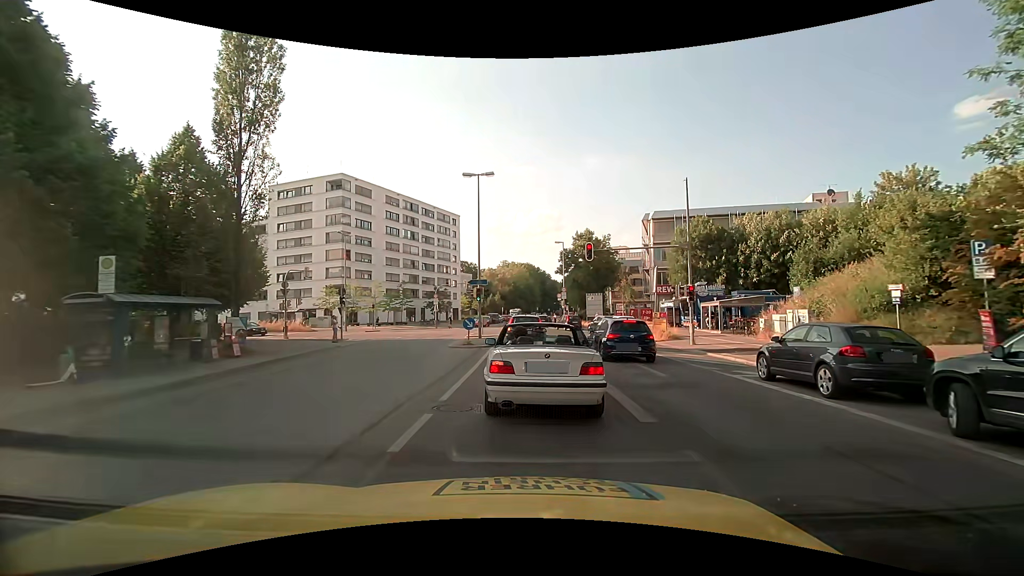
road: secondary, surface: asphalt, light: Day
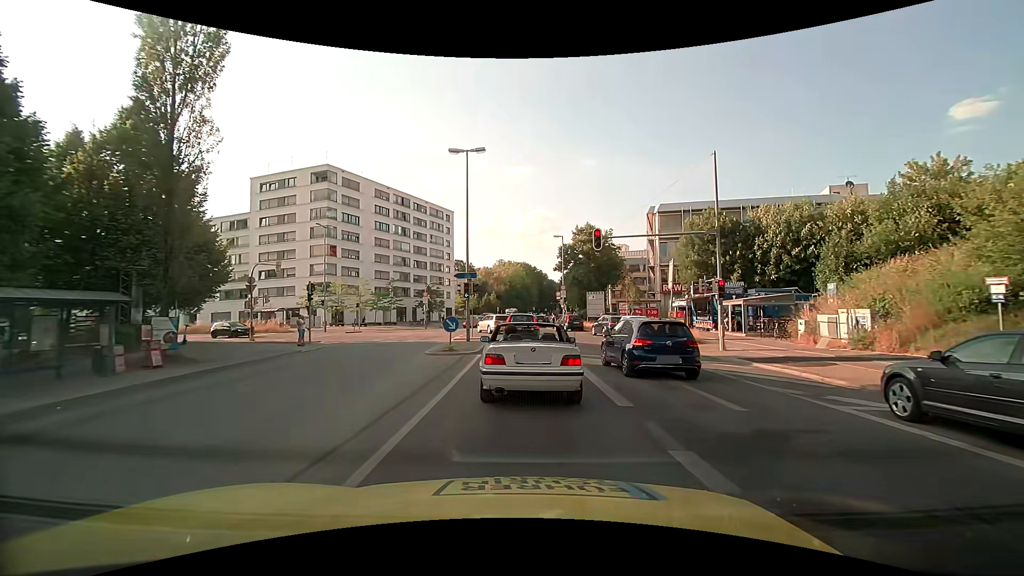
(+0.1, +4.8) m; +1°
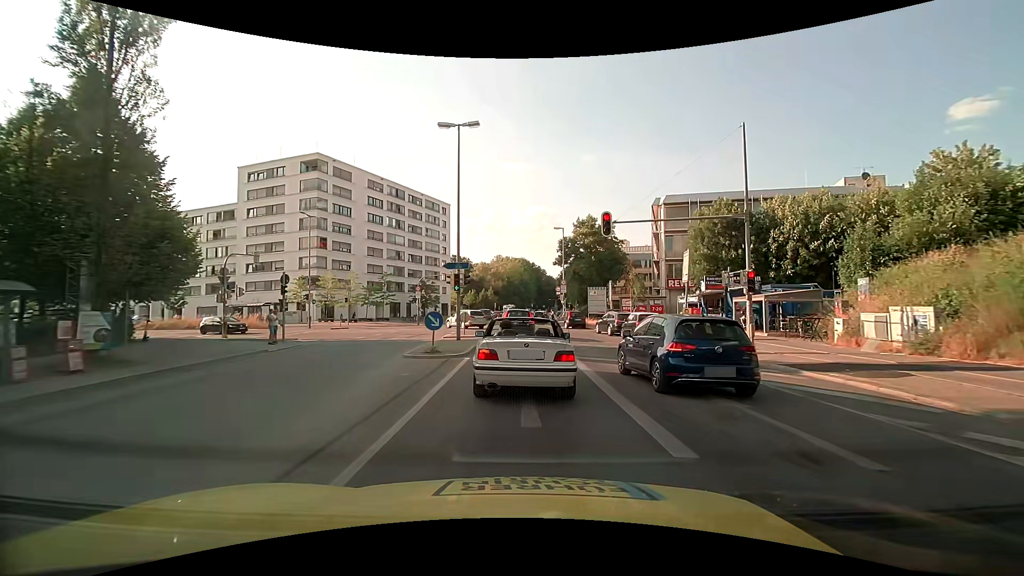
(0.0, +3.1) m; +1°
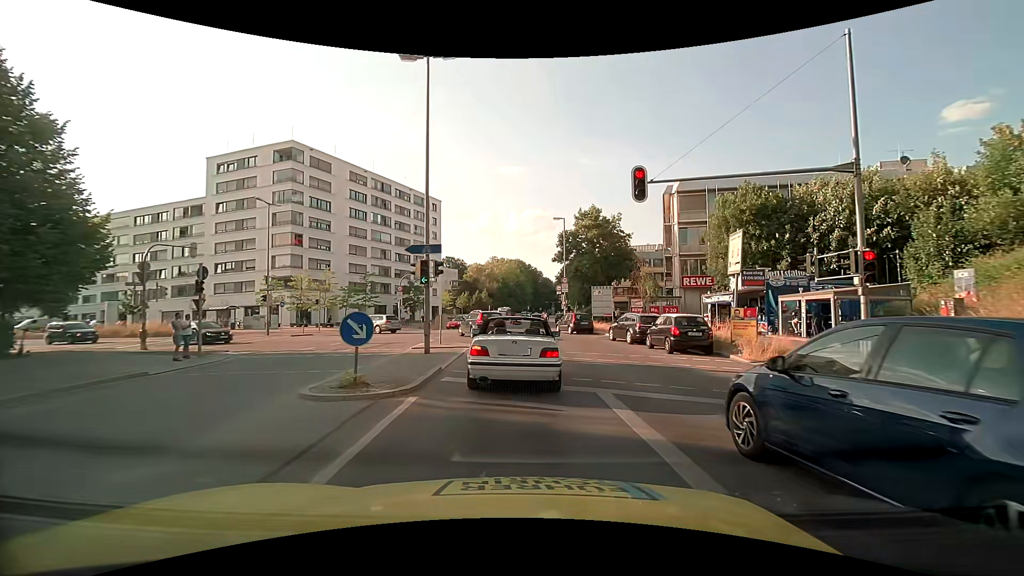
(0.0, +6.8) m; +1°
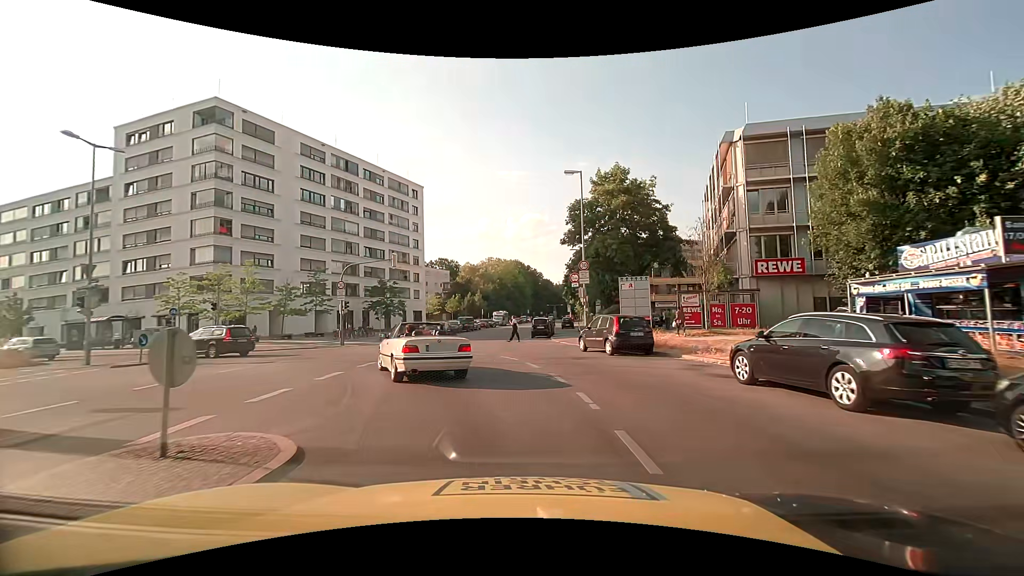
(0.0, +16.4) m; 0°
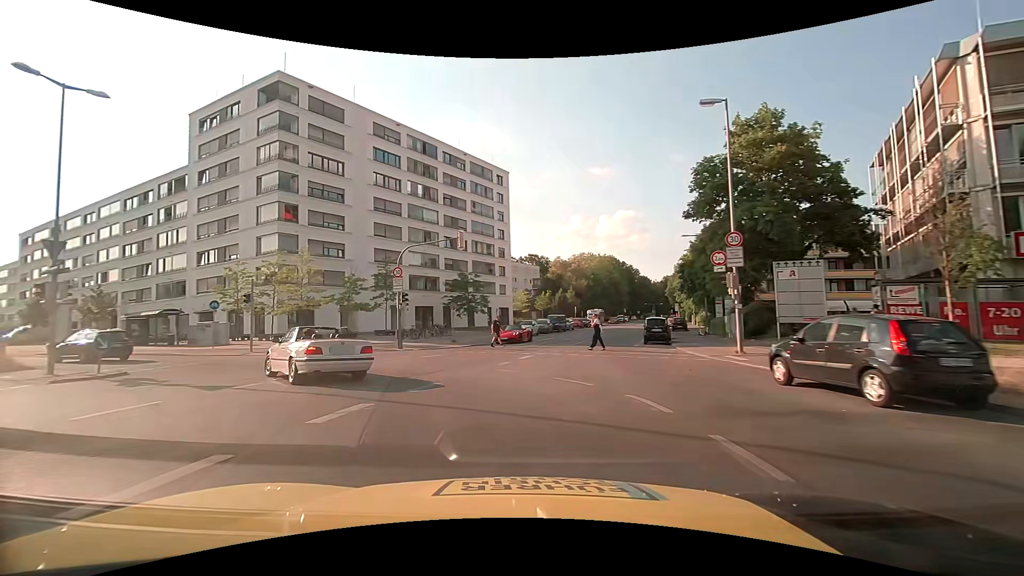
(-0.7, +8.9) m; -11°
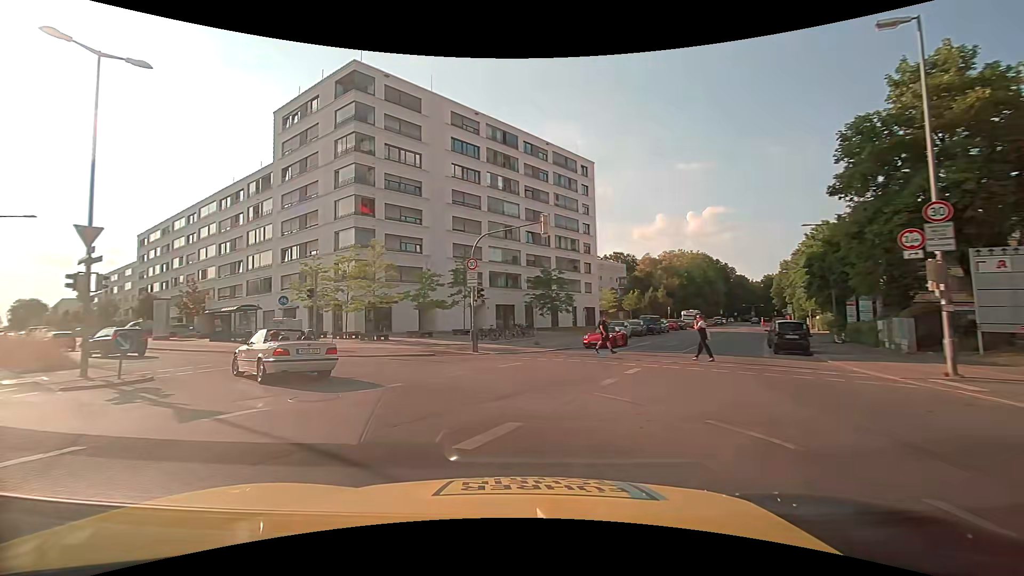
(-0.3, +4.3) m; -9°
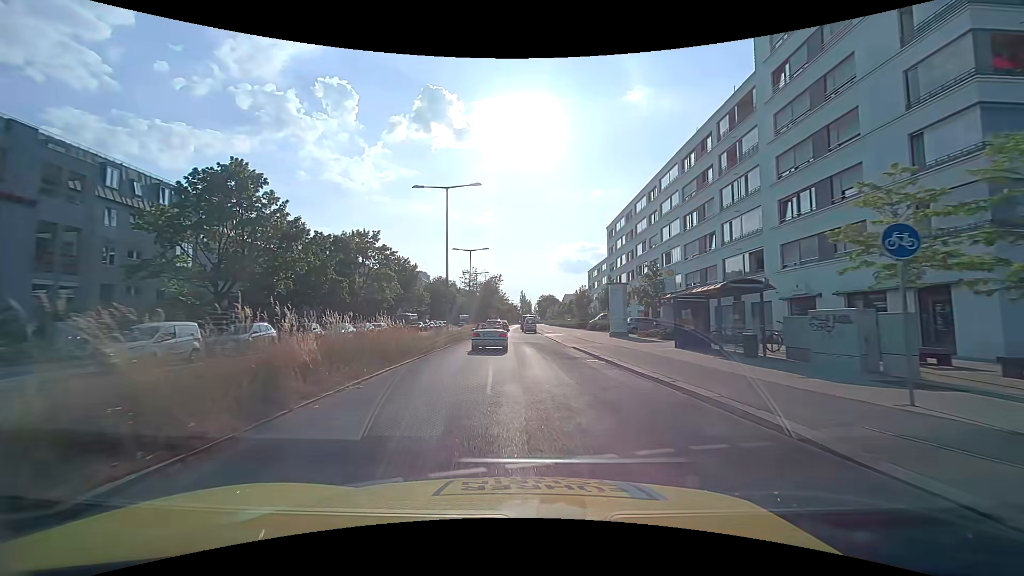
(-10.6, +19.9) m; -49°
